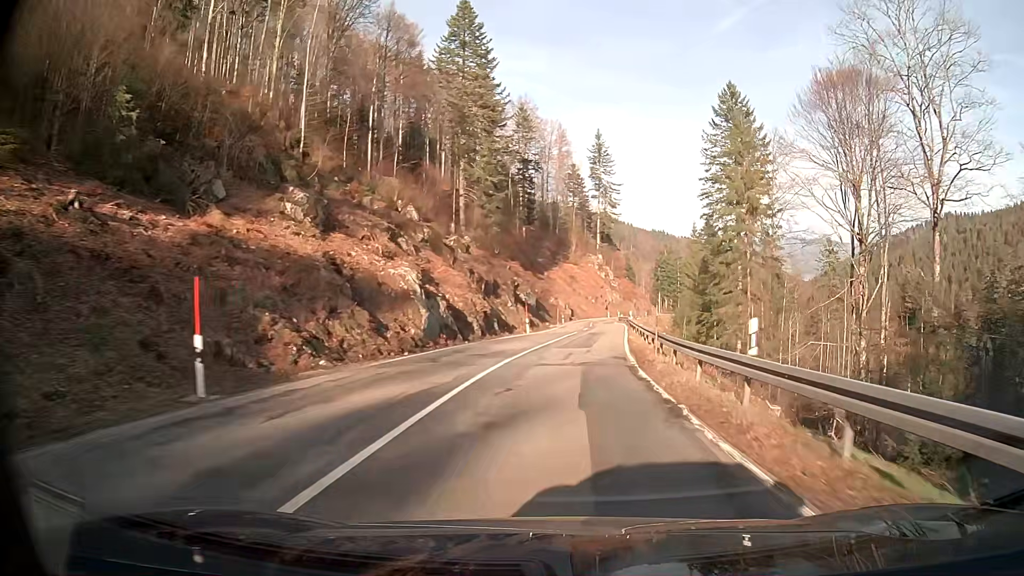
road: secondary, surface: asphalt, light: Day
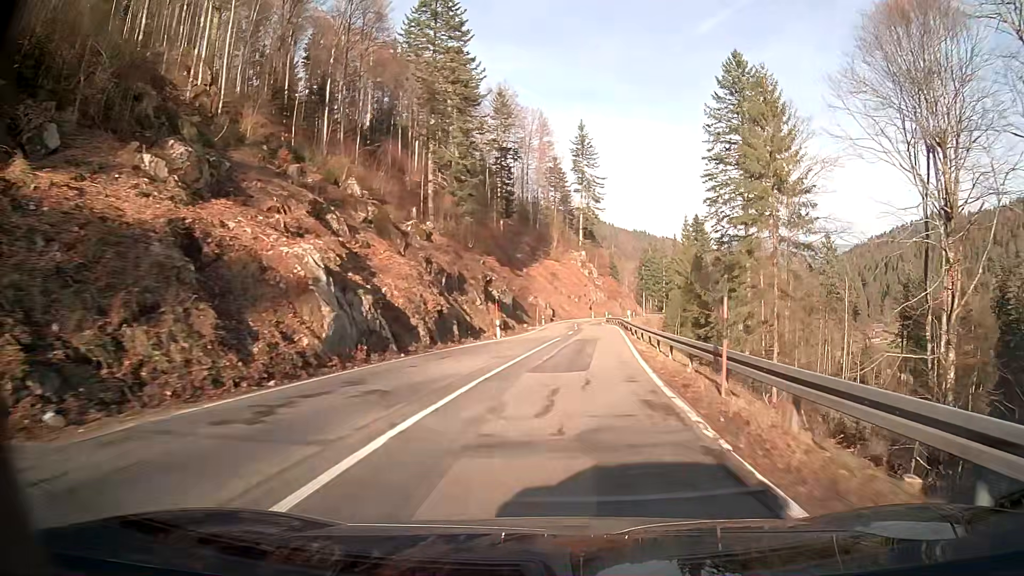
(+0.2, +10.7) m; +2°
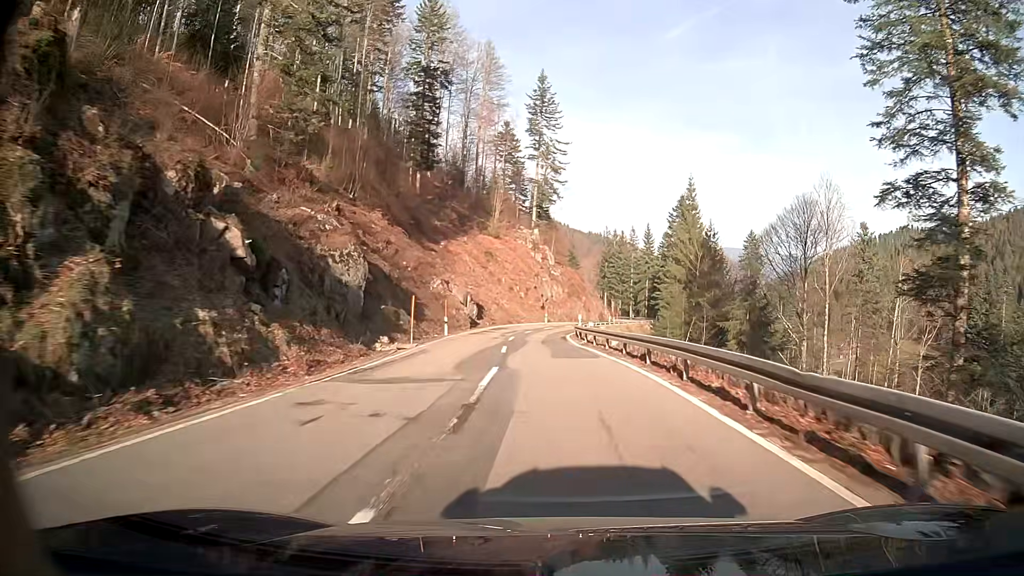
(+1.7, +43.8) m; +2°
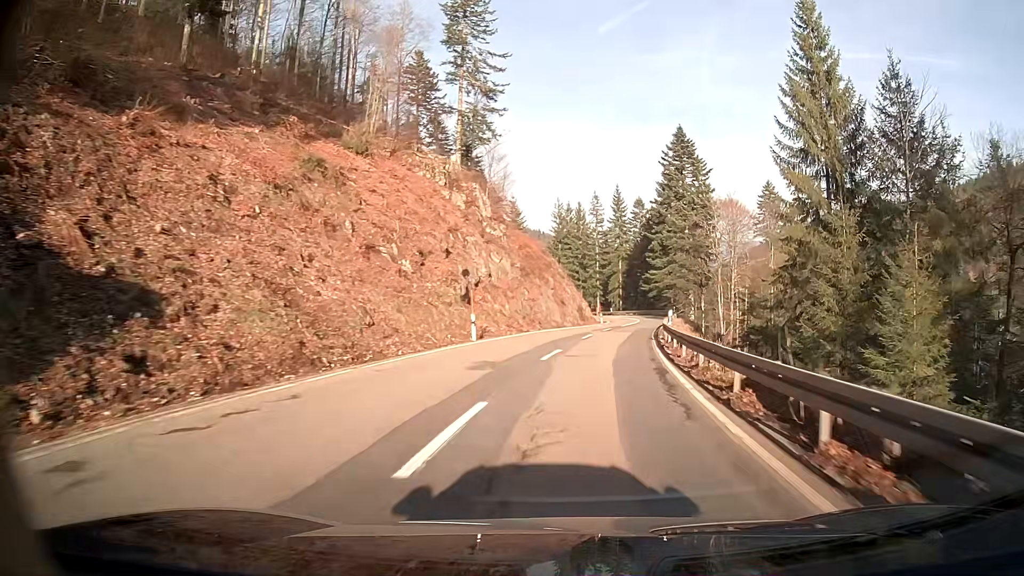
(+1.5, +54.4) m; +8°
(0, +10) (+1, +20) (+2, +30) (+4, +40) (+5, +50) (+7, +60) (+8, +69) (+9, +79) (+8, +89) (+7, +99) m
